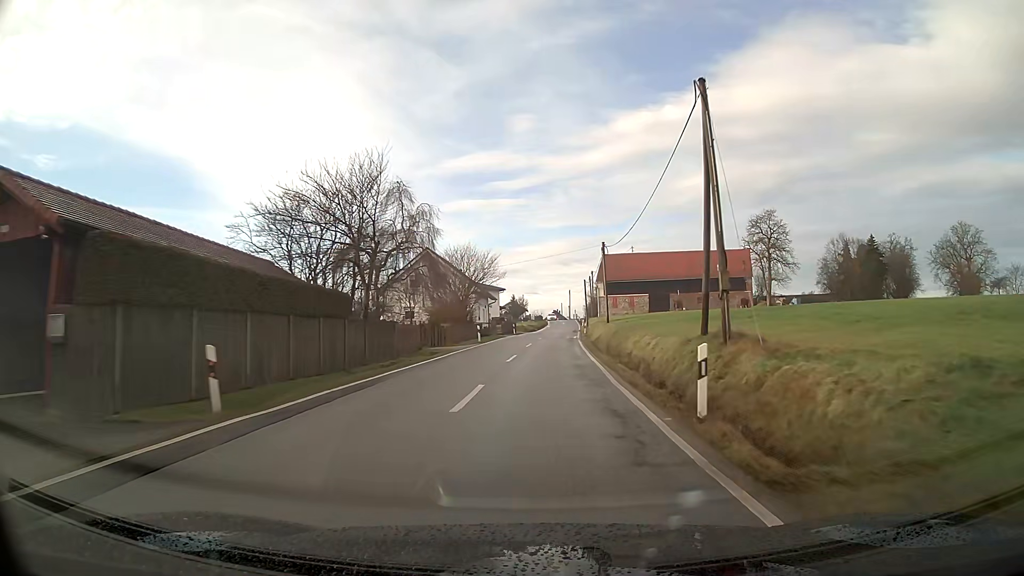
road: tertiary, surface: asphalt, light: Day
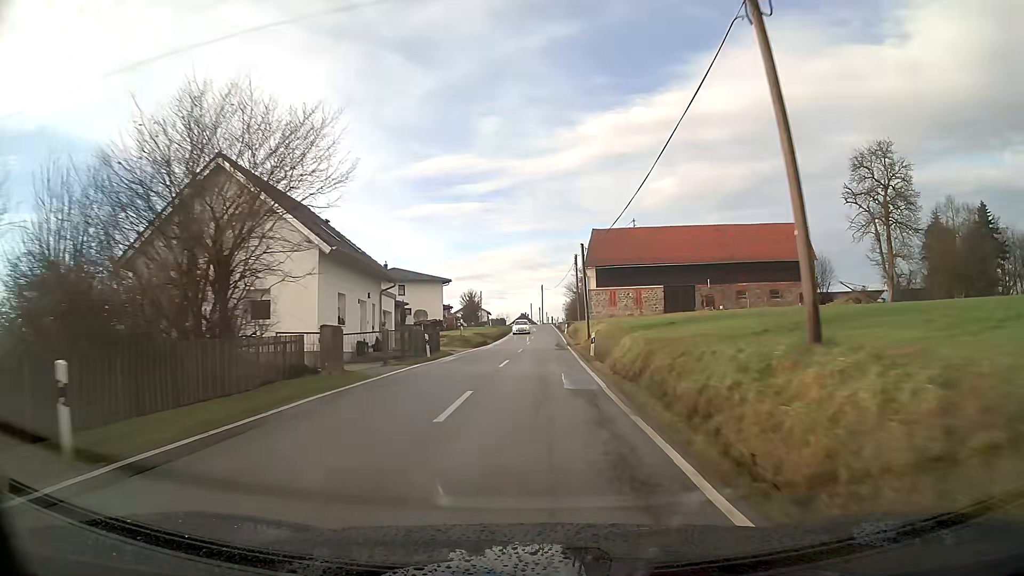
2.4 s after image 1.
(+0.8, +37.1) m; +2°
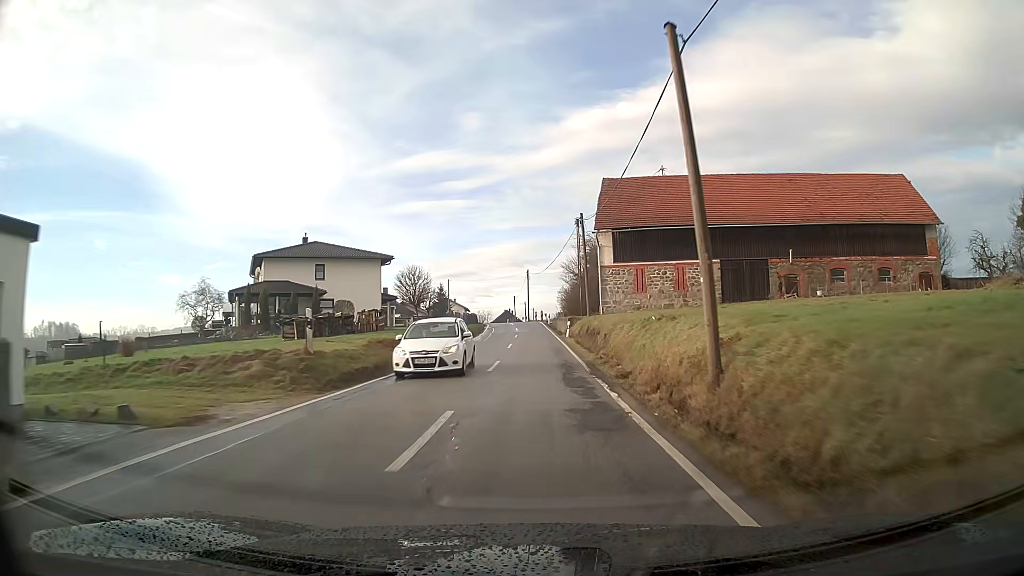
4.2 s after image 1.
(+0.2, +27.6) m; +1°
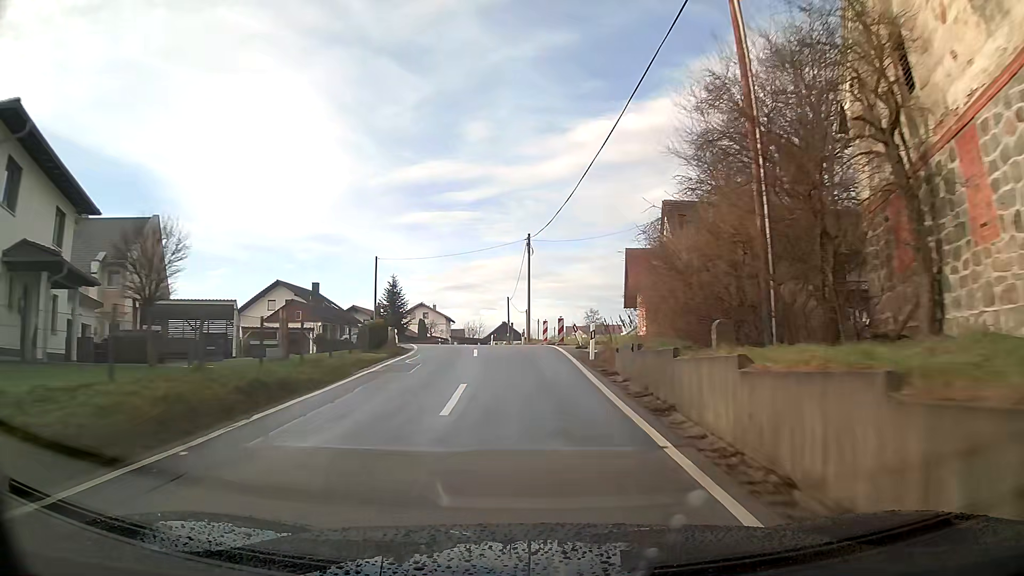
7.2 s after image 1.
(-0.1, +45.5) m; -1°
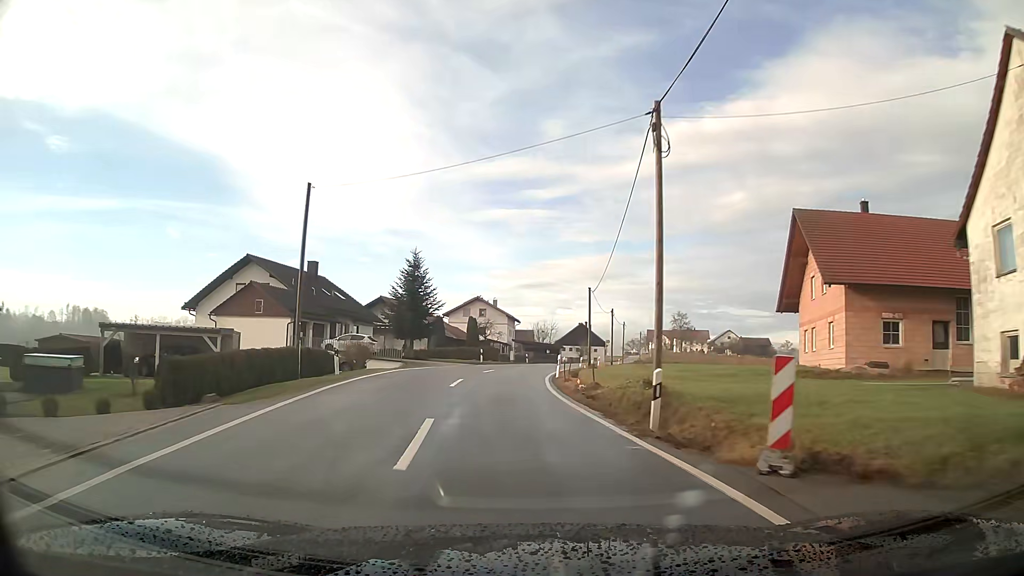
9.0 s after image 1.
(-1.5, +27.0) m; -7°
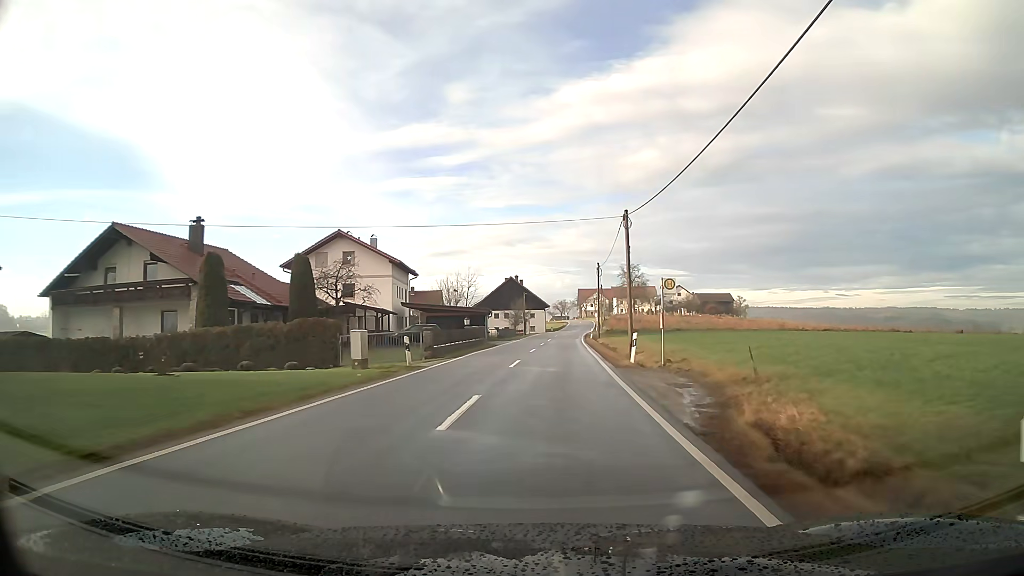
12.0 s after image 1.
(+2.4, +46.0) m; +9°
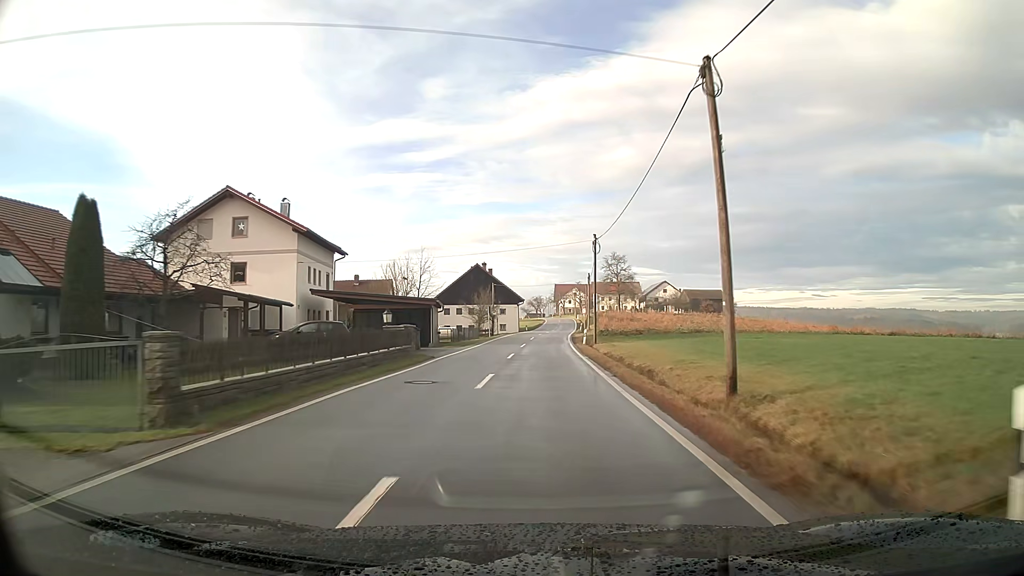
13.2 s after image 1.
(+0.3, +18.7) m; +2°
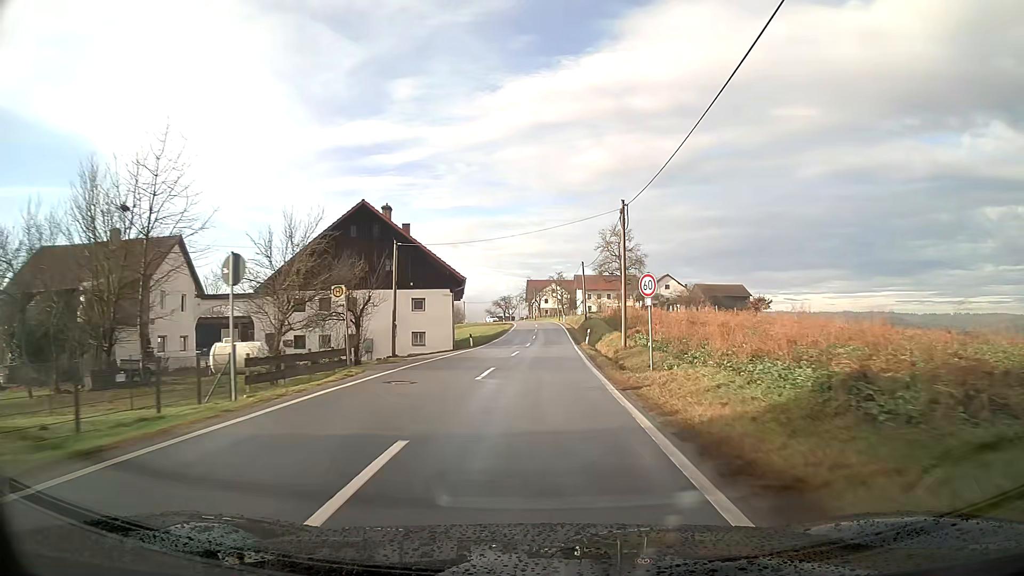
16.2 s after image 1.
(+0.9, +46.4) m; +3°
